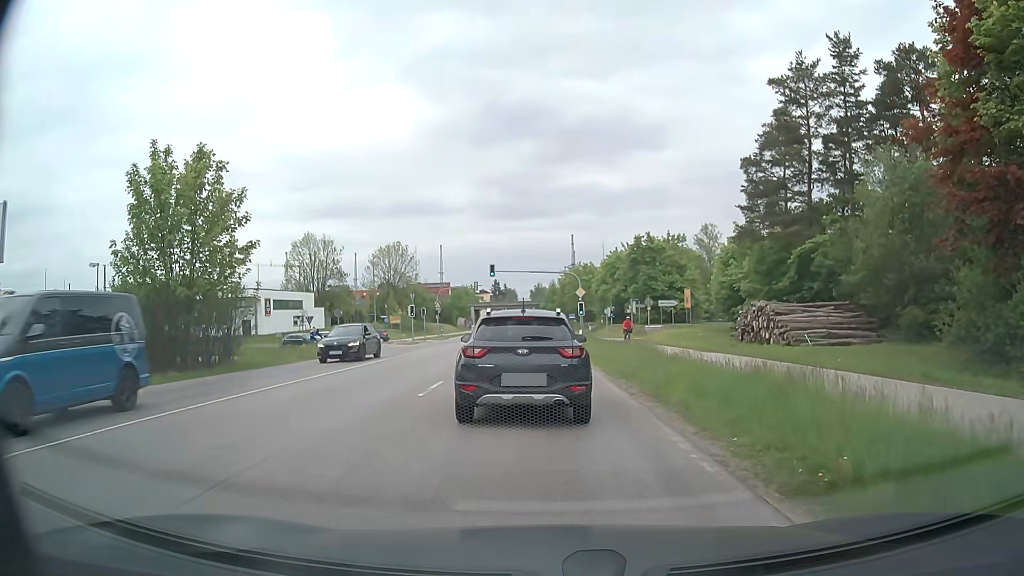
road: secondary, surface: asphalt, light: Day
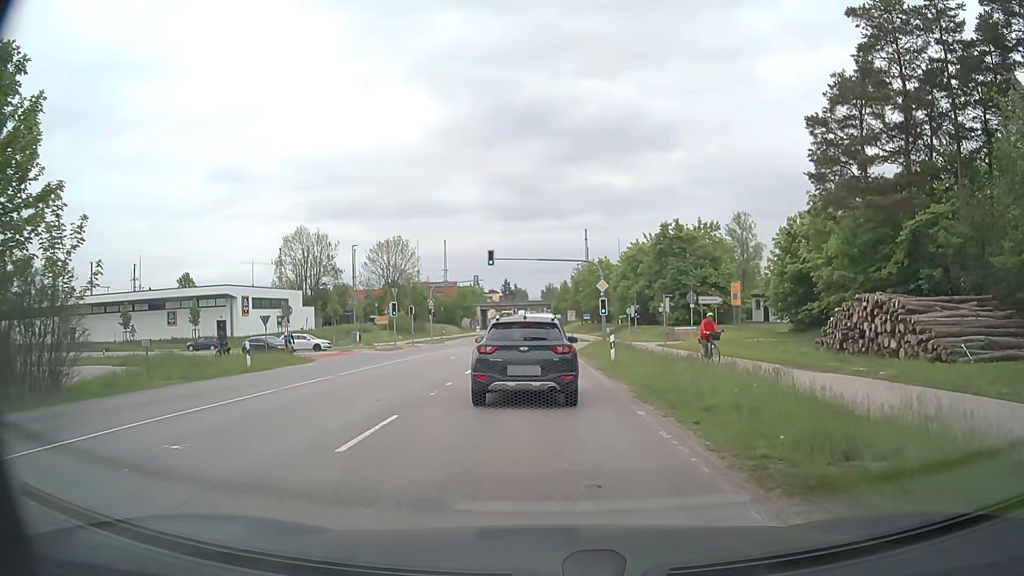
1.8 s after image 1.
(-0.1, +11.6) m; -1°
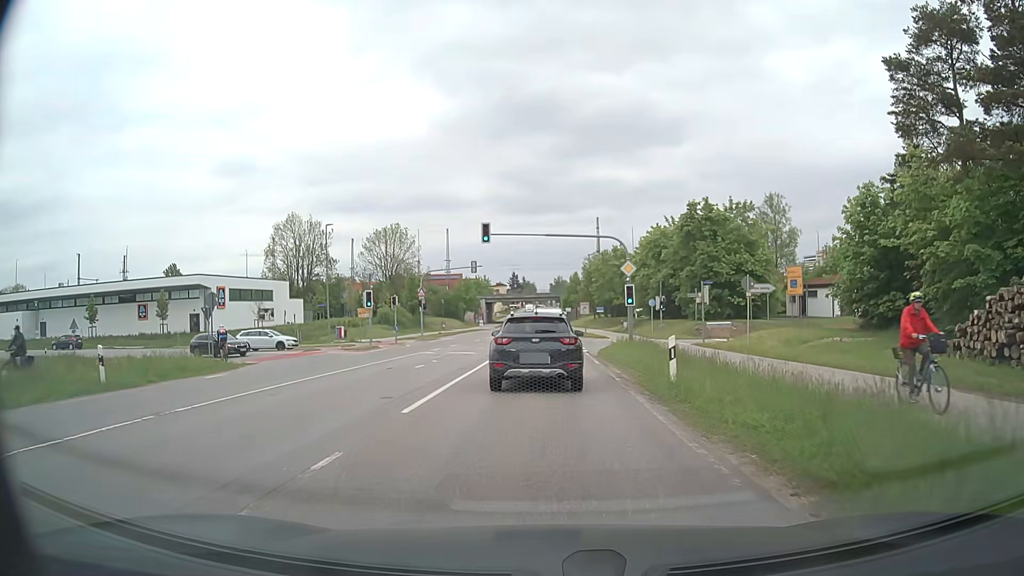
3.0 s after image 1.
(0.0, +9.6) m; 0°
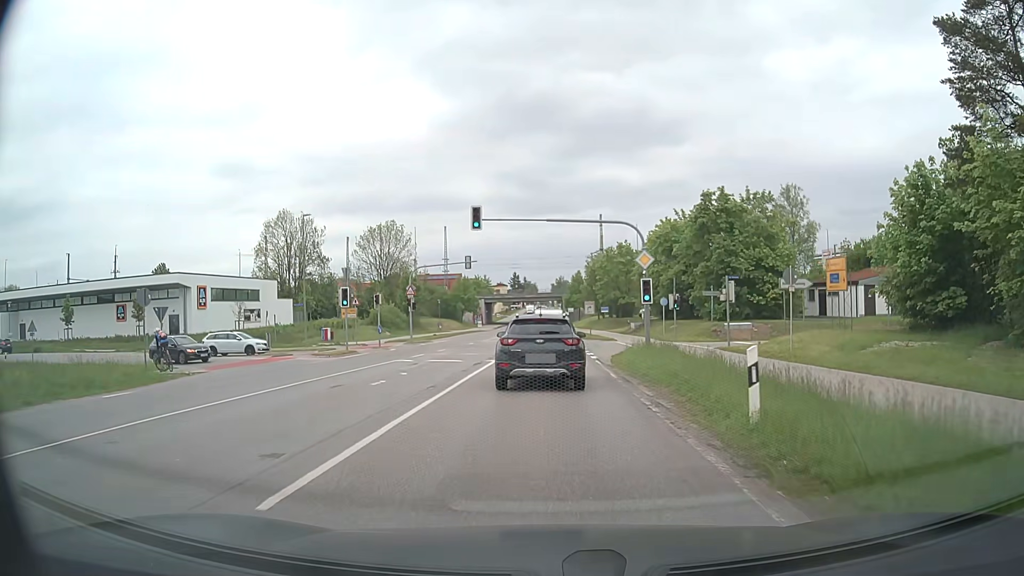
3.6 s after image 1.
(0.0, +5.2) m; -1°
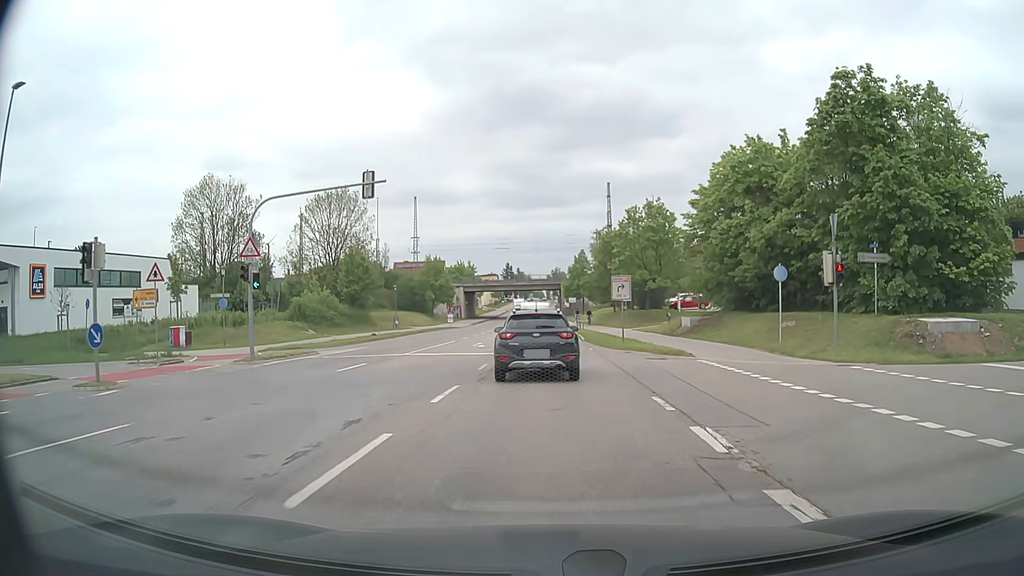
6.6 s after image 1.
(0.0, +28.1) m; 0°
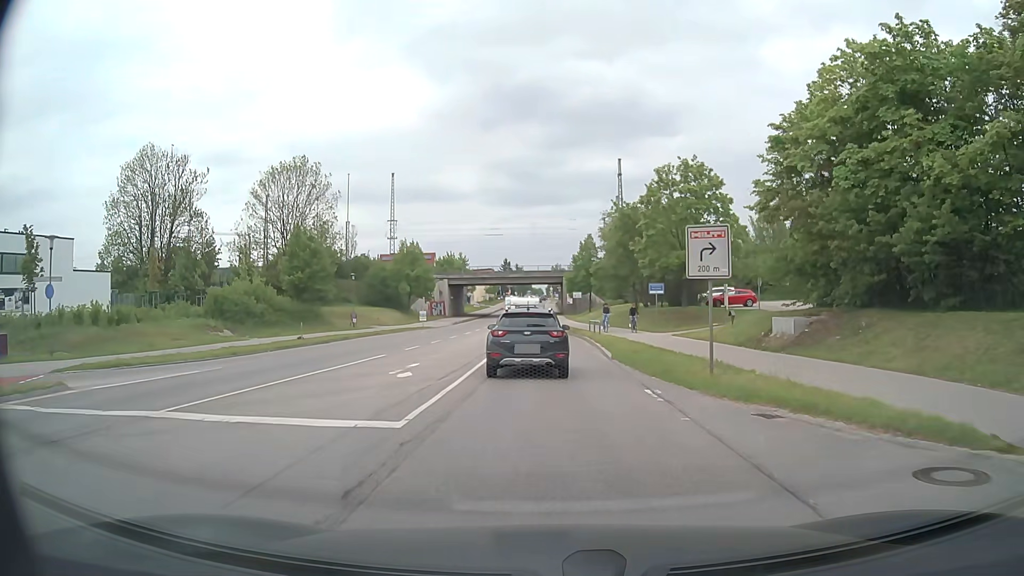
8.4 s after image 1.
(+0.1, +17.1) m; 0°
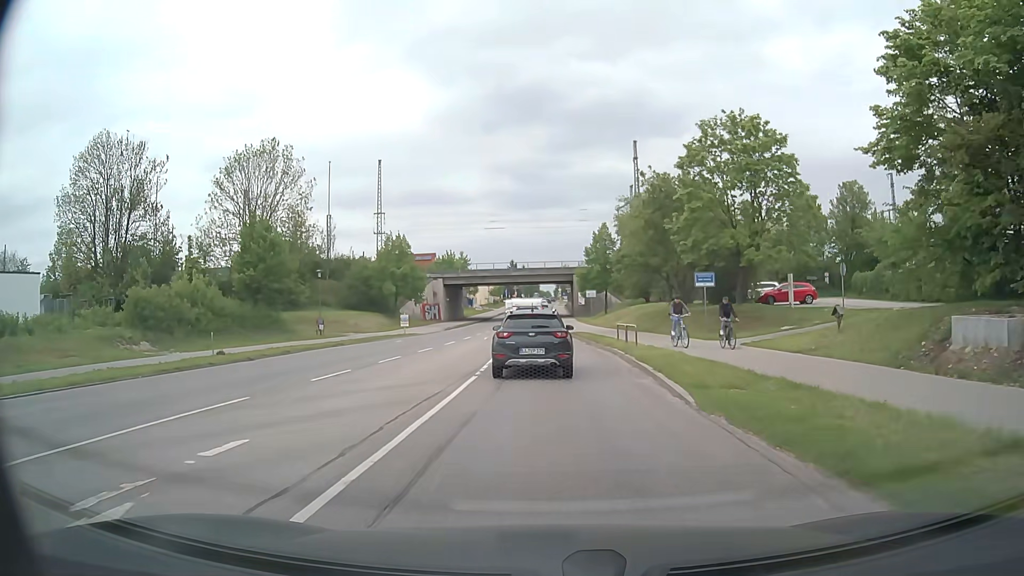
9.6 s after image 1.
(0.0, +11.4) m; 0°
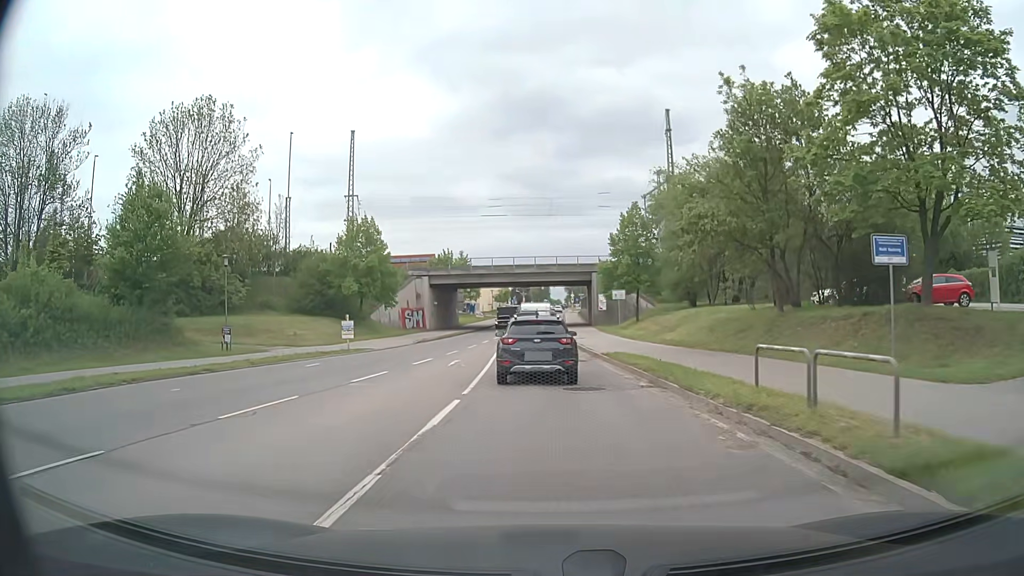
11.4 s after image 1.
(-0.2, +17.1) m; -2°
(0, +10) (0, +20) (0, +30) (0, +40) (-1, +50) (0, +60) (0, +70) (0, +80) (0, +90) (0, +100) m
